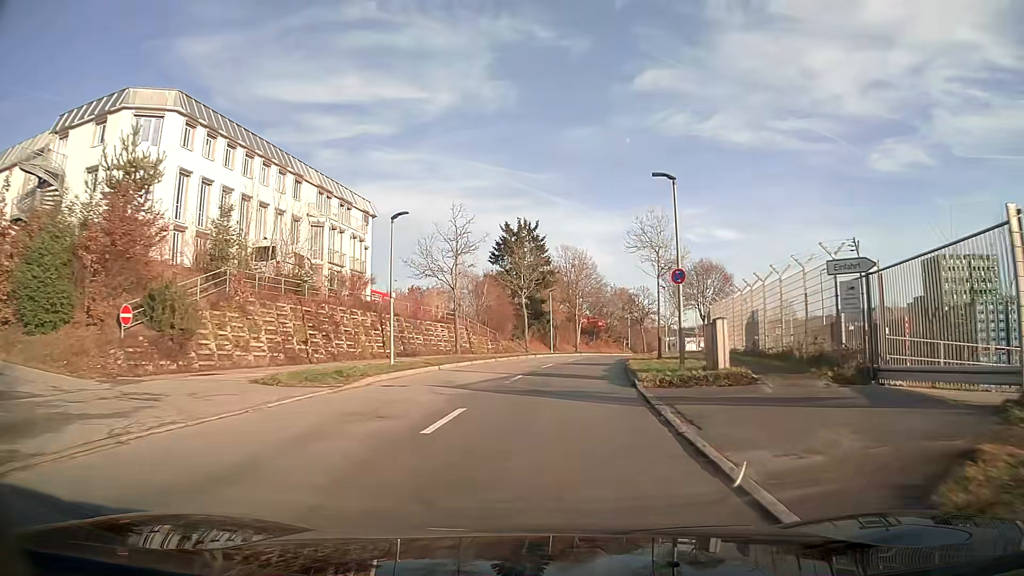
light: Day
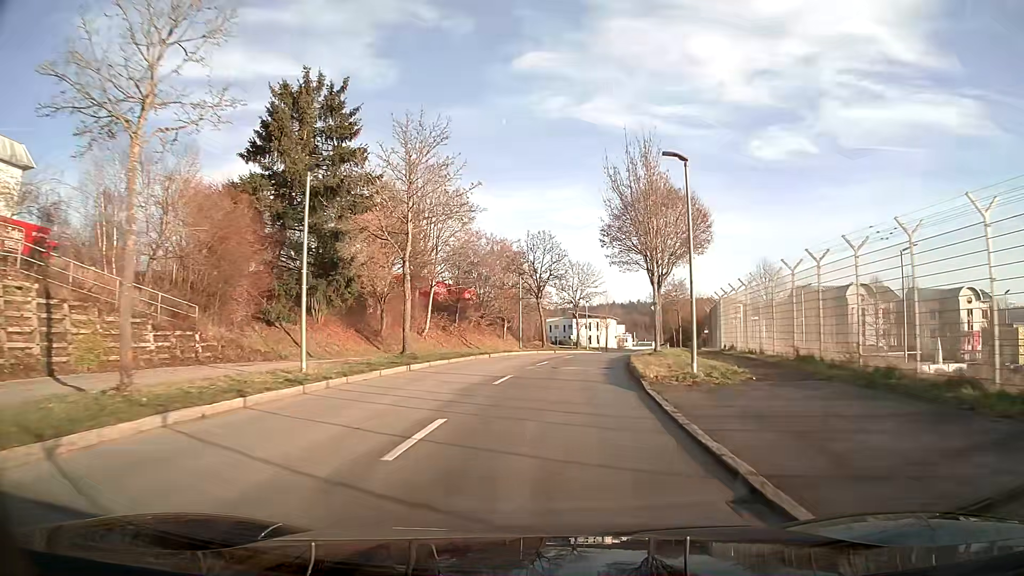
(+3.5, +37.7) m; +11°
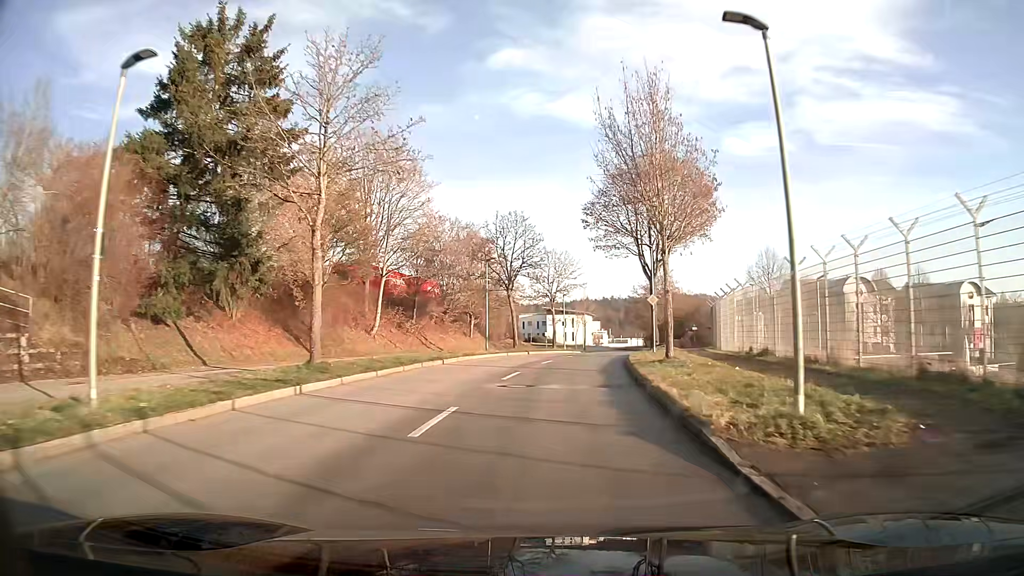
(+0.2, +7.6) m; +2°
(0, +10) (+1, +20) (+2, +30) (+4, +40) (+6, +50) (+8, +59) (+10, +69) (+11, +79) (+12, +89) (+12, +99) m
